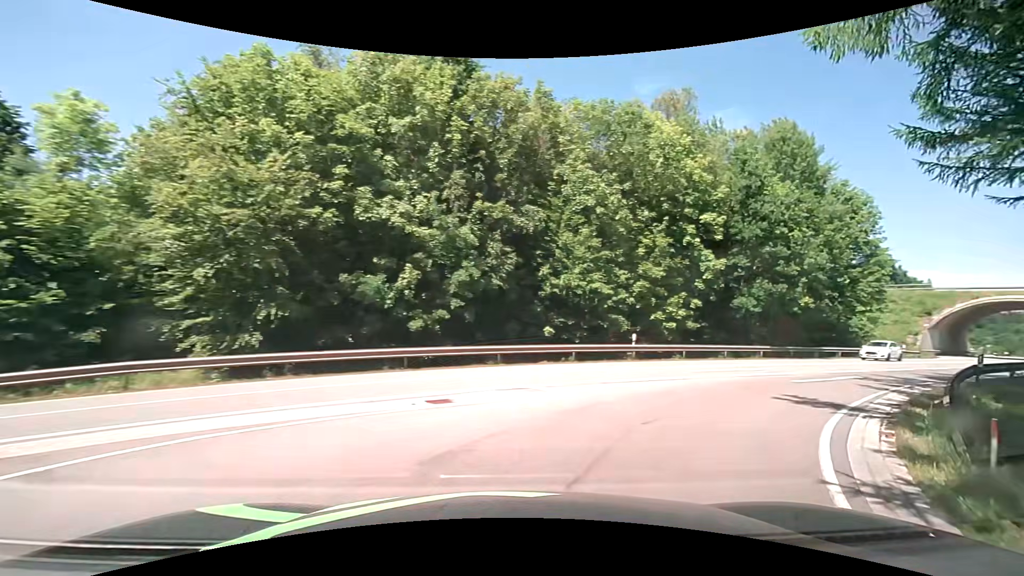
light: Day
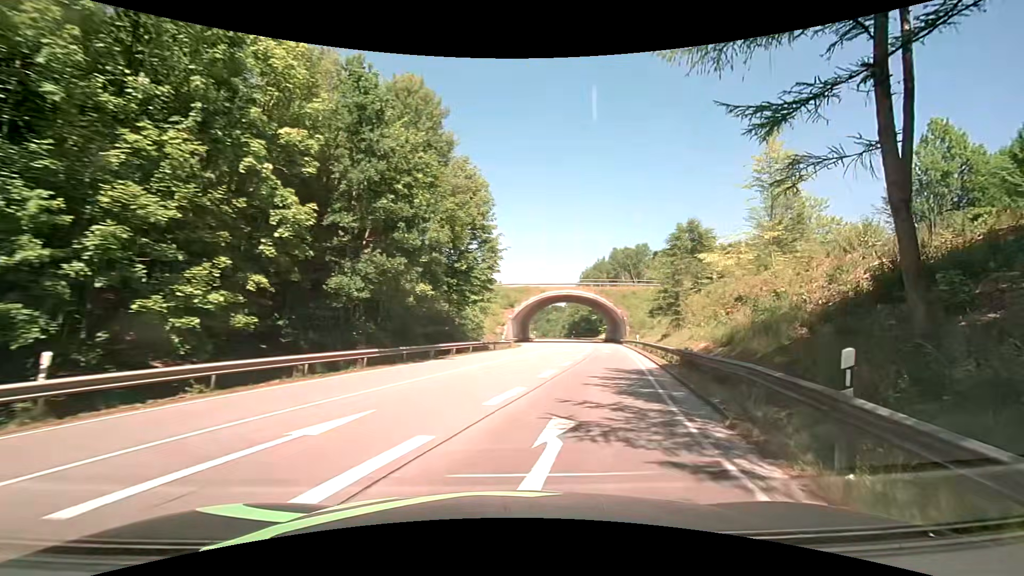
(+5.3, +12.7) m; +43°
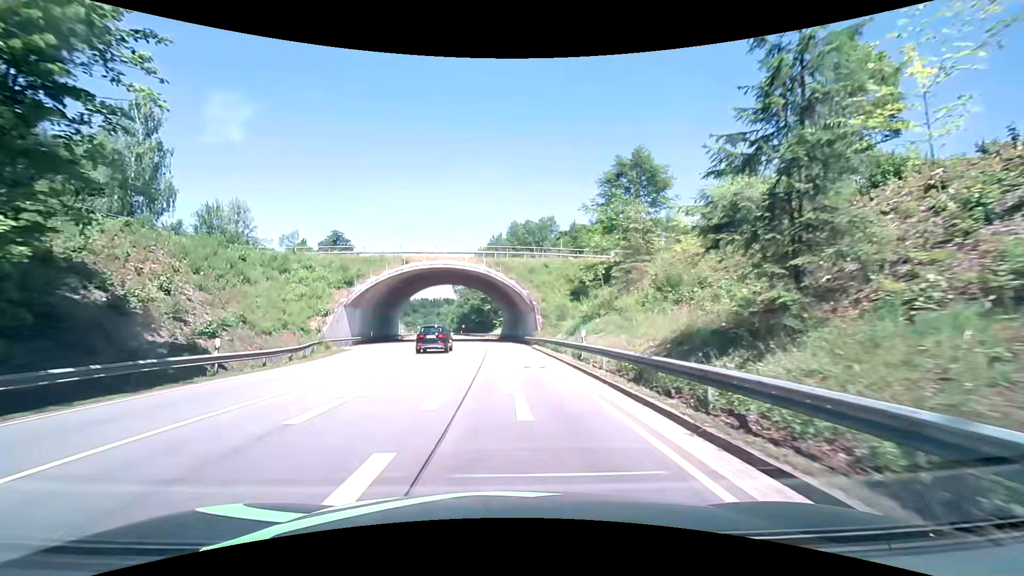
(+5.2, +30.6) m; +11°
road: primary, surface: asphalt
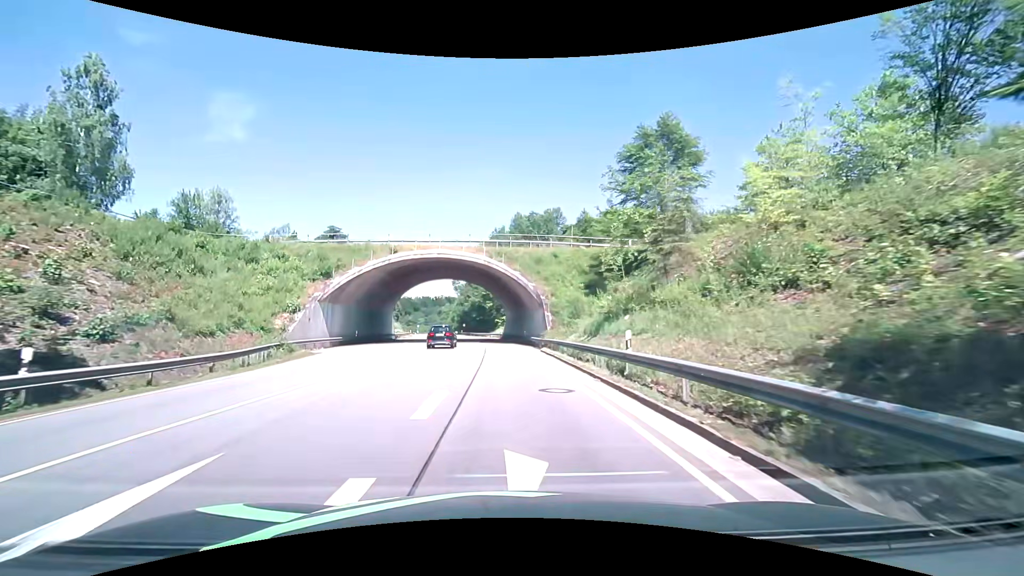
(0.0, +6.9) m; +1°
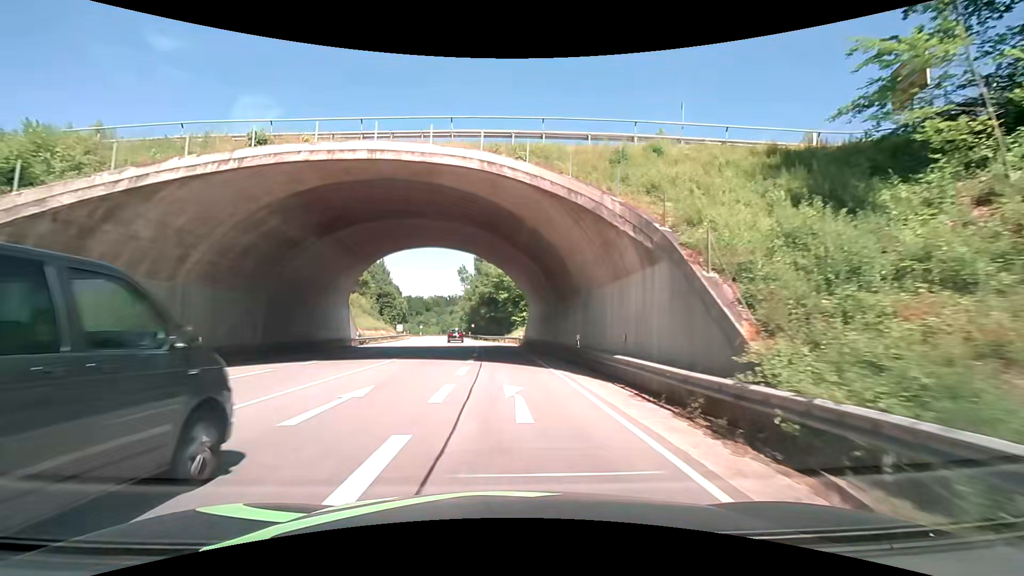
(-0.6, +28.2) m; -3°
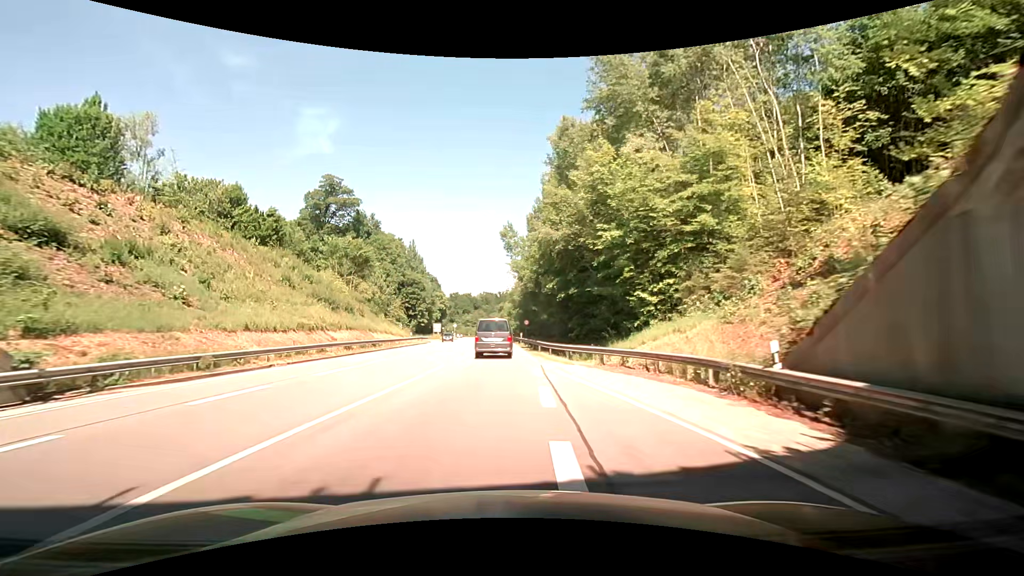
(-4.5, +42.7) m; -10°
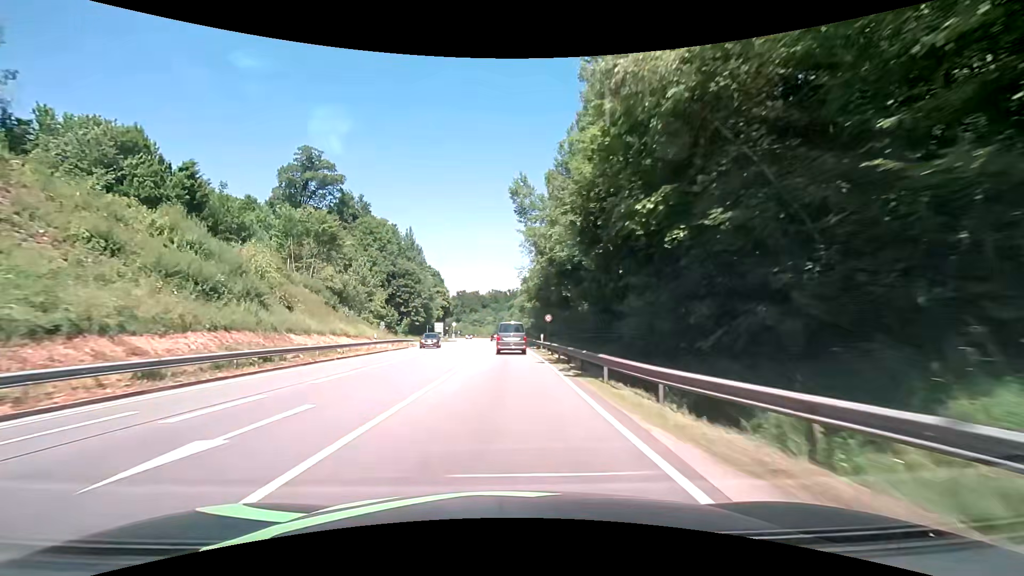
(+1.0, +20.3) m; +3°
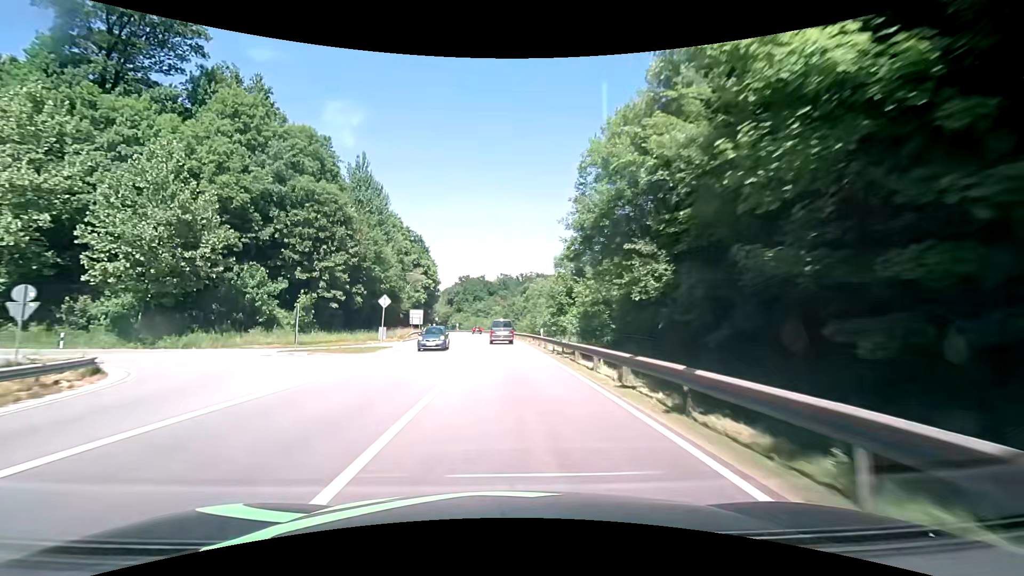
(-0.8, +53.8) m; -1°
(0, +10) (0, +20) (0, +30) (-1, +40) (-1, +50) (-2, +60) (-2, +70) (-3, +80) (-4, +90) (-6, +100) m
